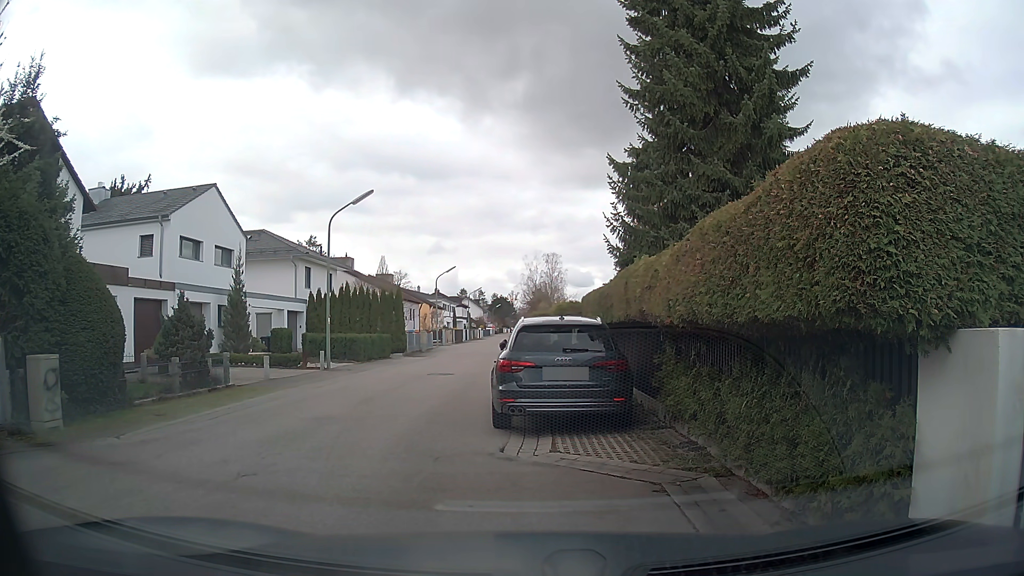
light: Day
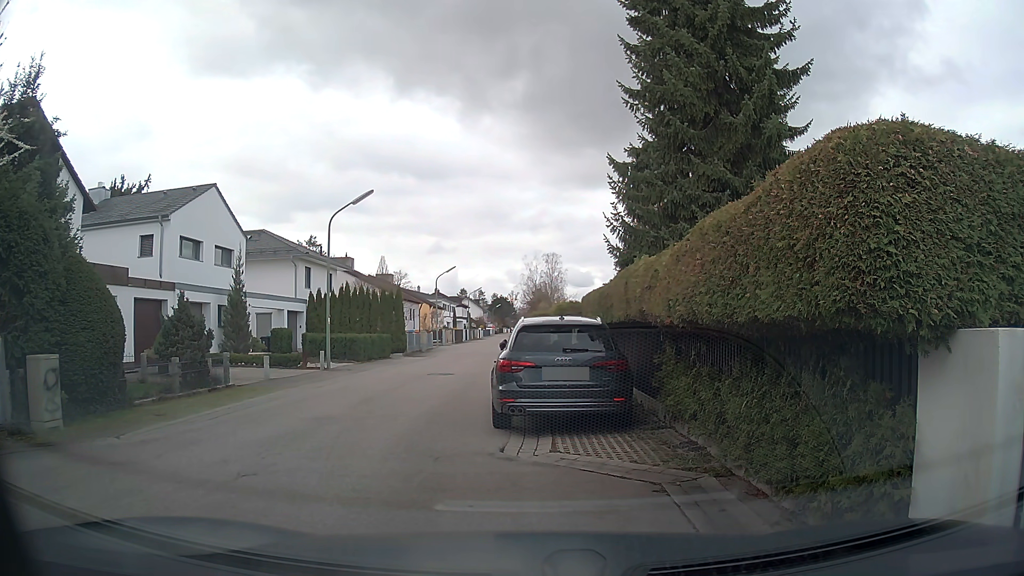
(0.0, 0.0) m; 0°
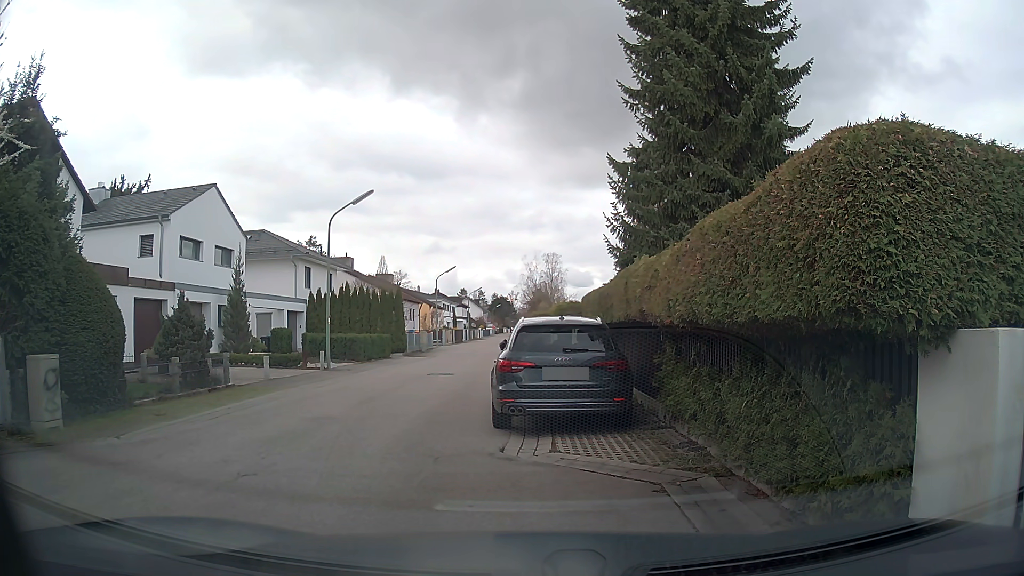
(0.0, 0.0) m; 0°
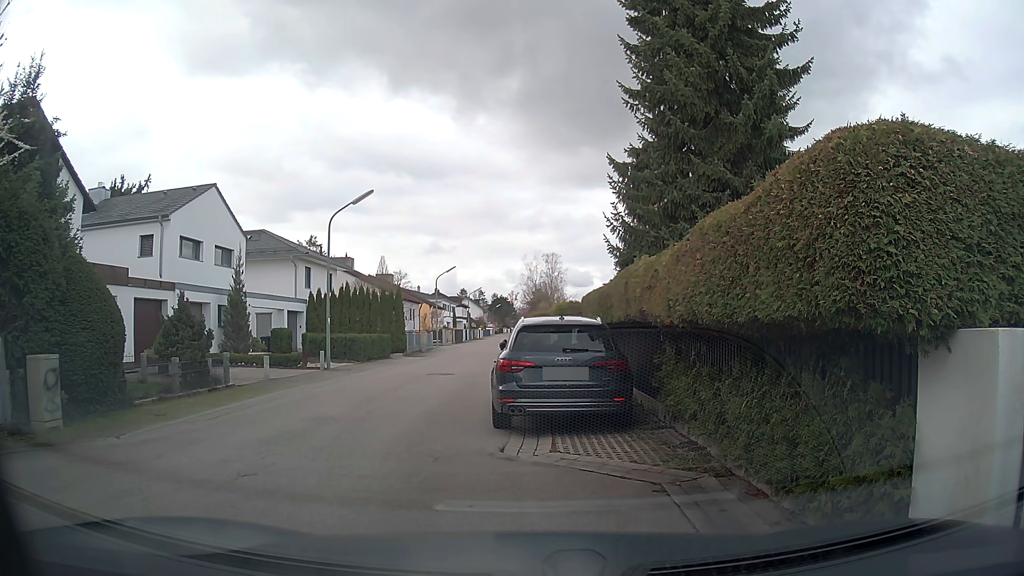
(0.0, 0.0) m; 0°
